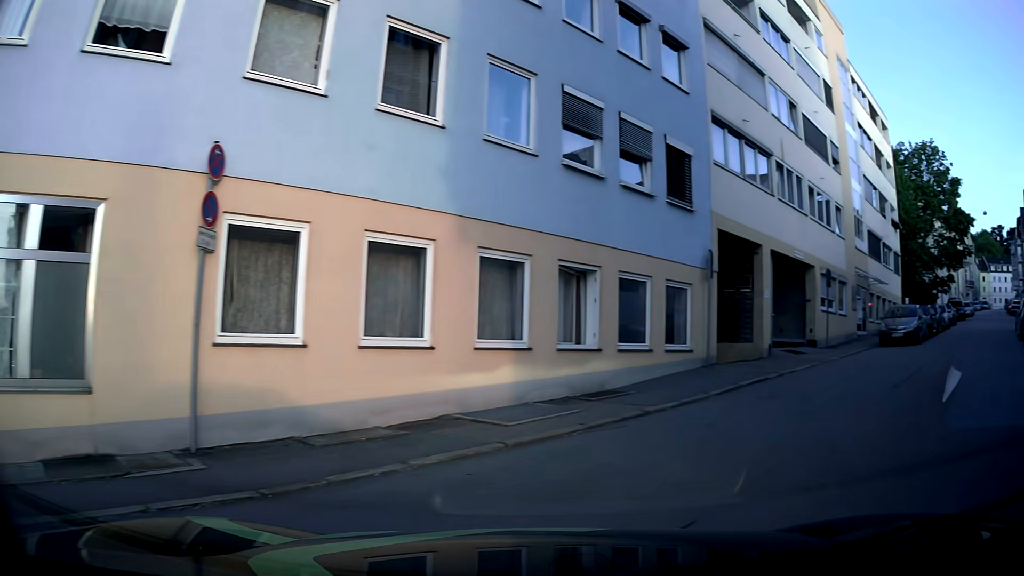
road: residential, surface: asphalt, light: Day
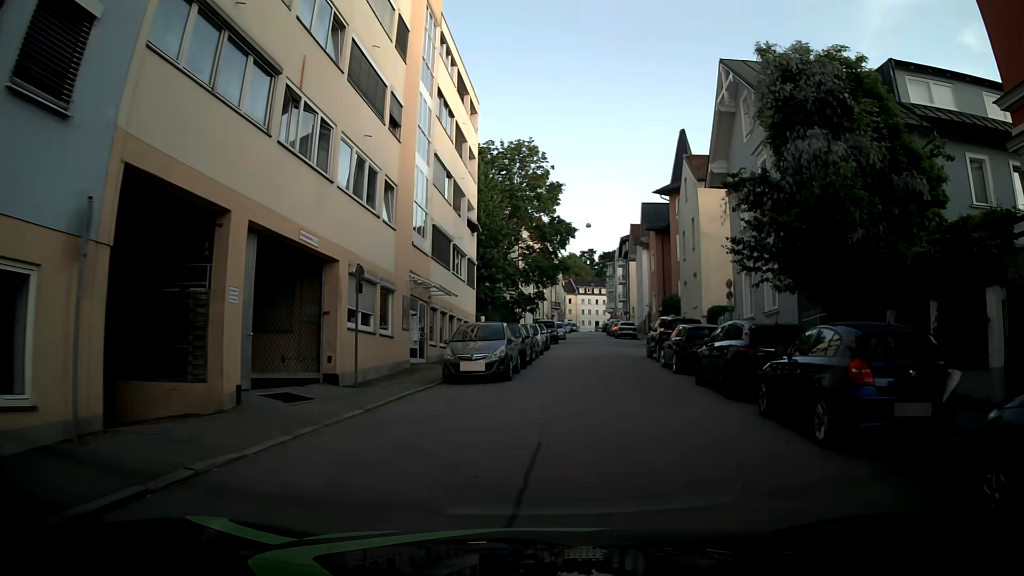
(+3.8, +7.9) m; +40°
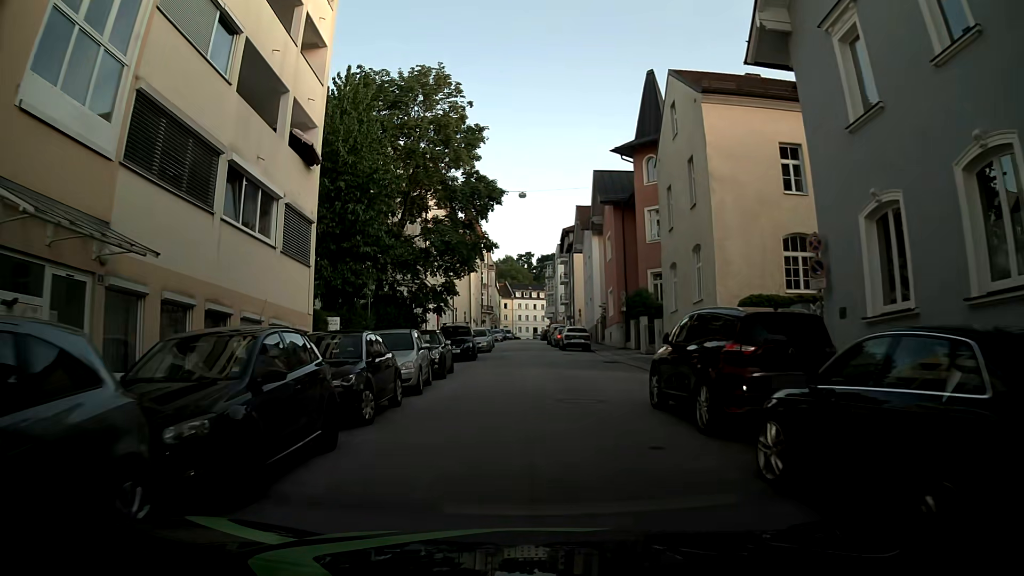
(+1.0, +16.2) m; +3°
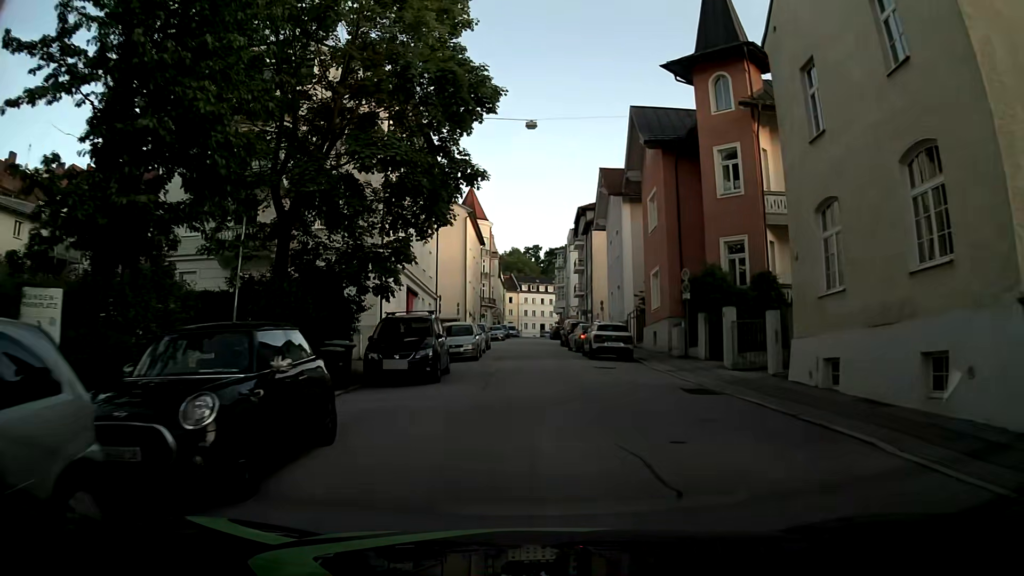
(0.0, +14.4) m; 0°
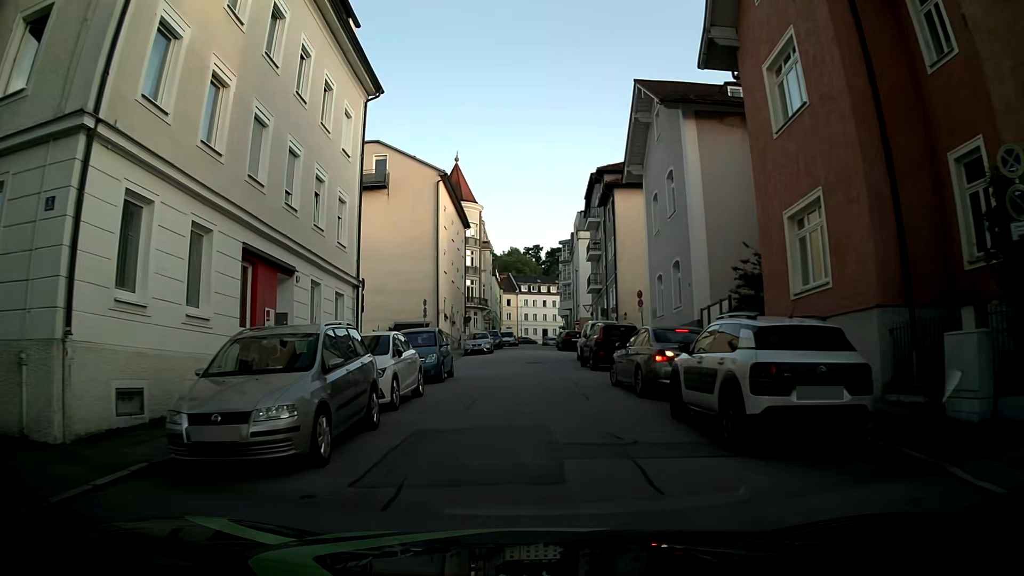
(+0.3, +18.9) m; 0°
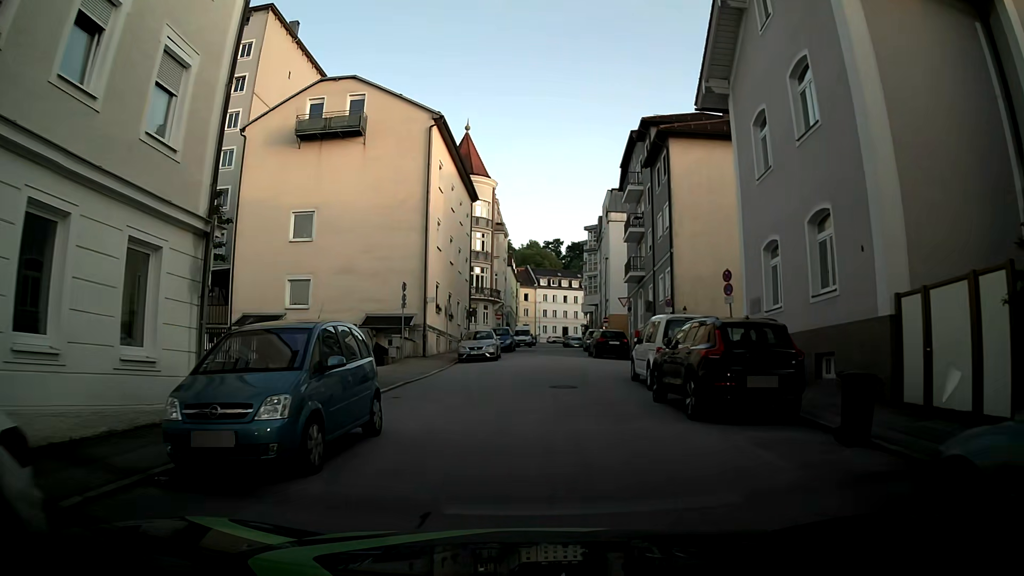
(-0.2, +12.6) m; -1°
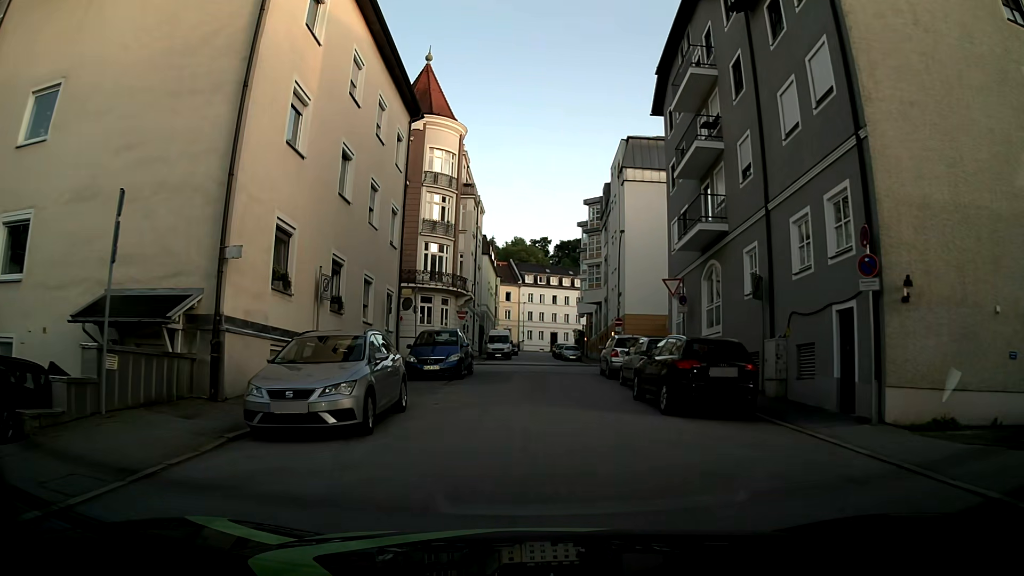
(+0.2, +21.3) m; 0°
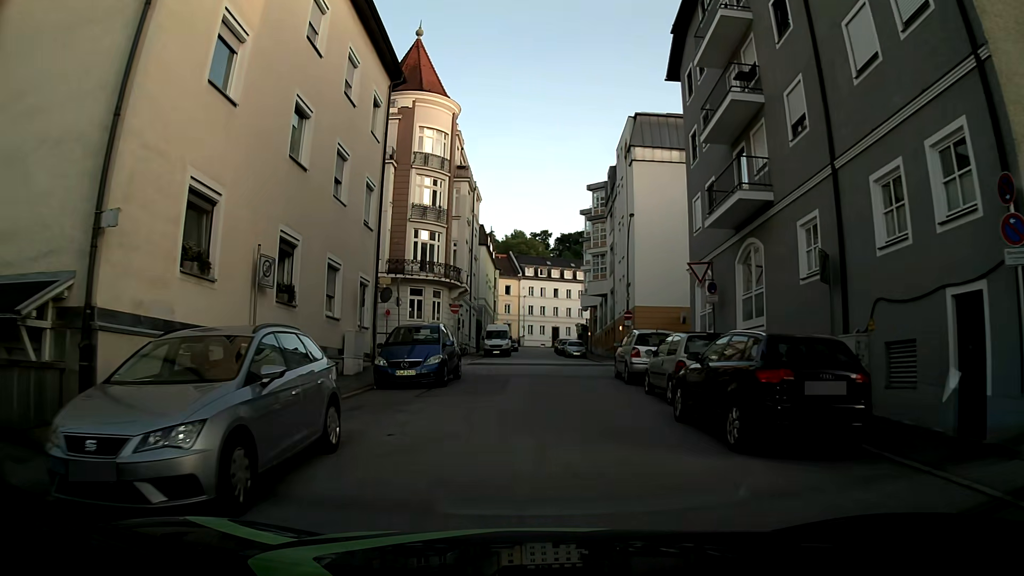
(0.0, +4.3) m; 0°
